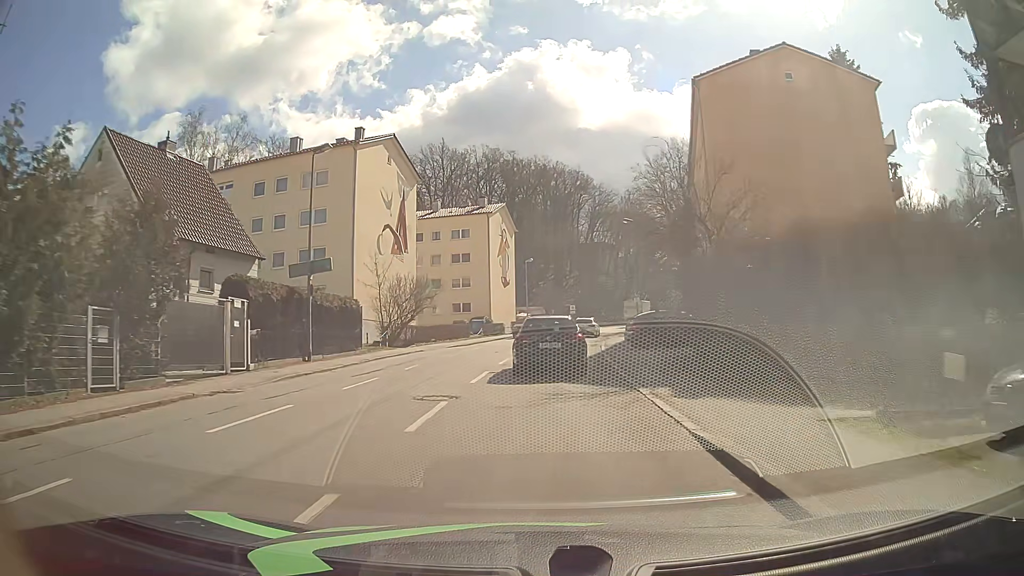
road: tertiary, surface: asphalt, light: Day
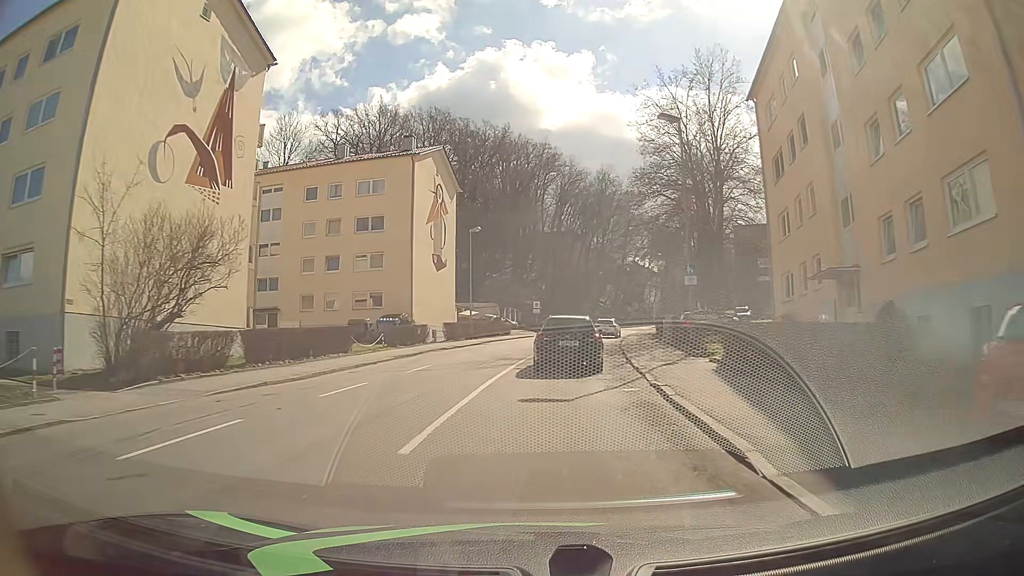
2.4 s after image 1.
(+0.6, +25.9) m; +3°
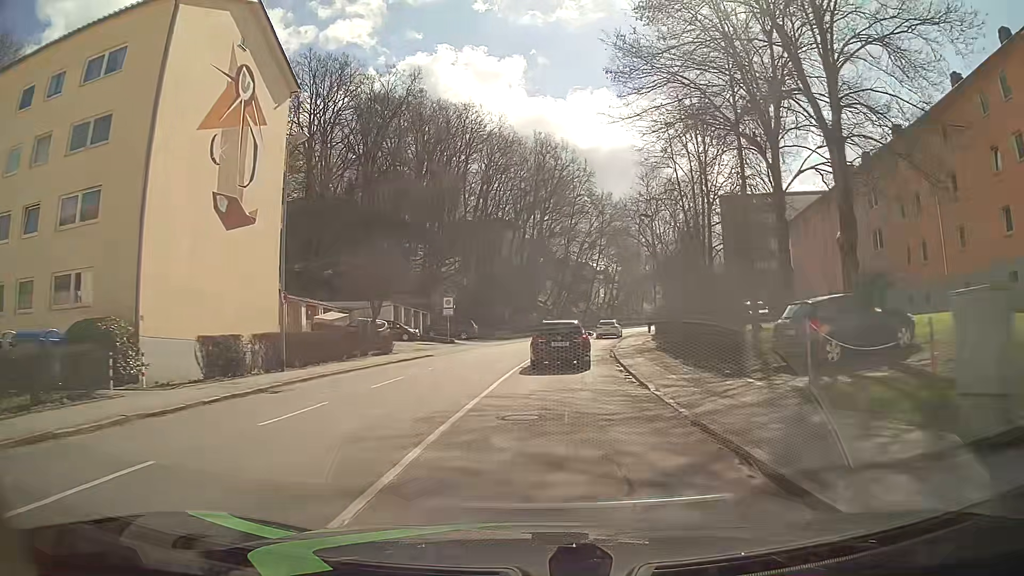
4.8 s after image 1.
(+1.6, +26.9) m; +6°
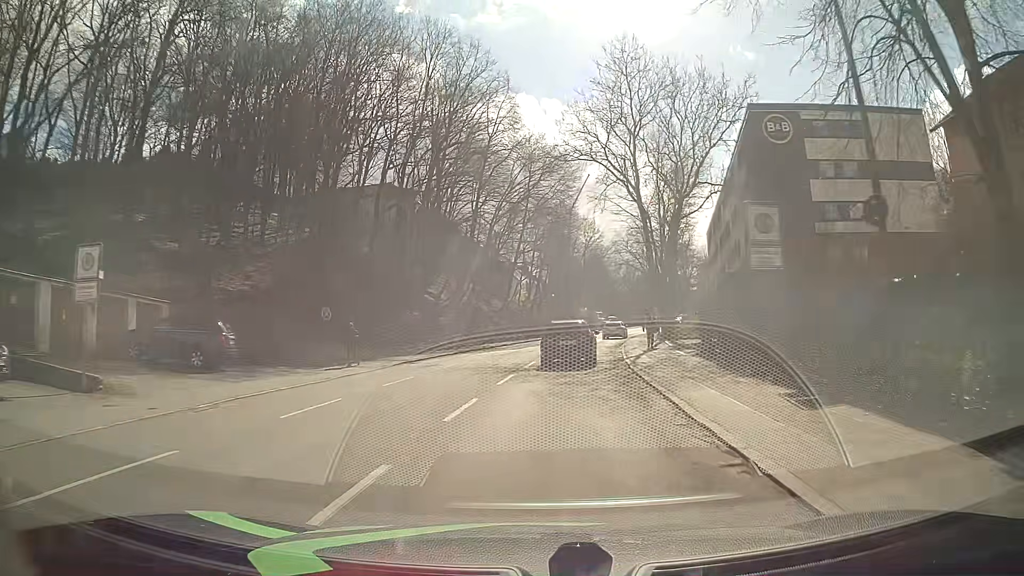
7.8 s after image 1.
(+2.0, +36.0) m; +6°
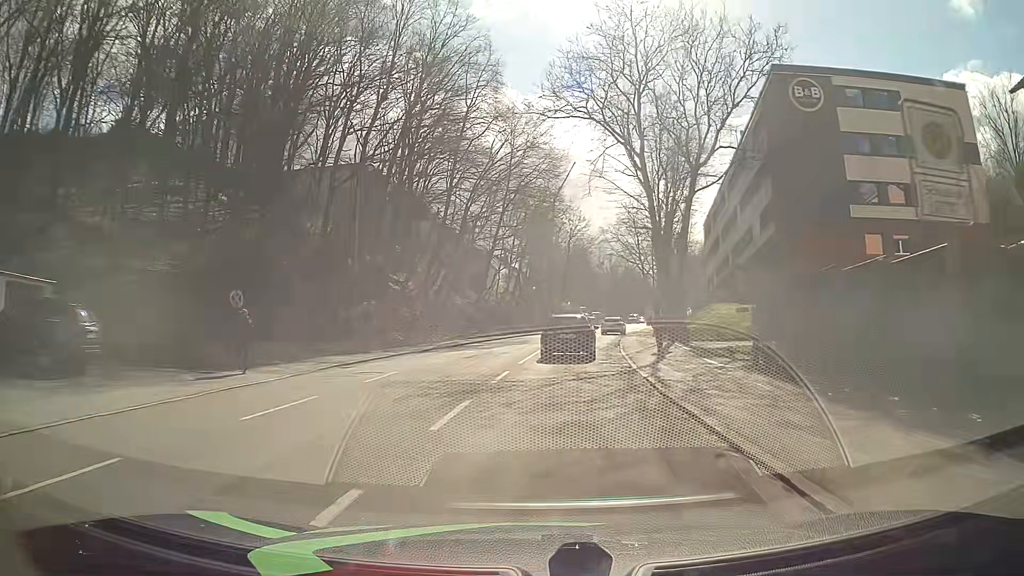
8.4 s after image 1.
(+0.1, +7.3) m; +2°
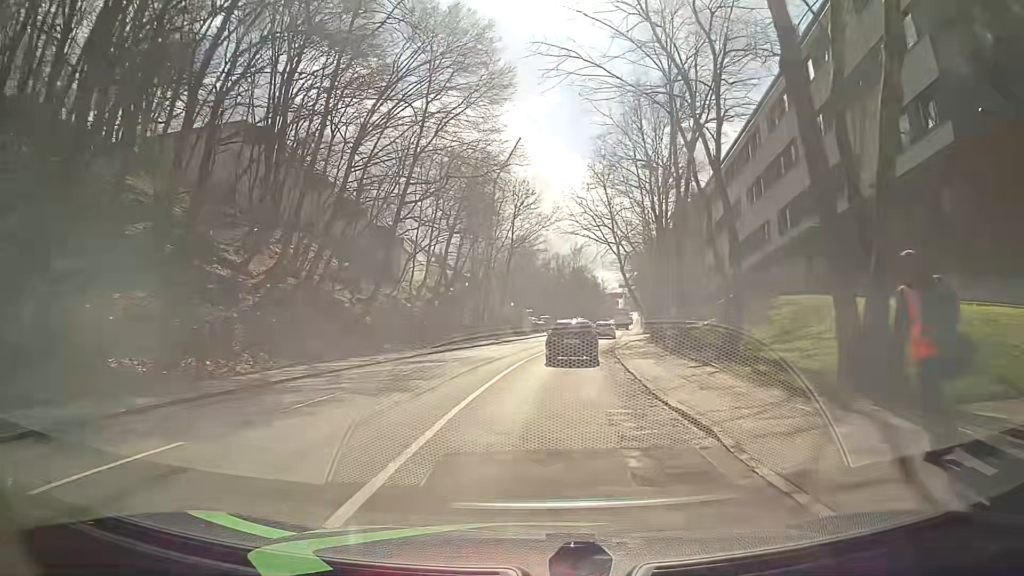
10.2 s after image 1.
(+0.8, +22.5) m; +5°
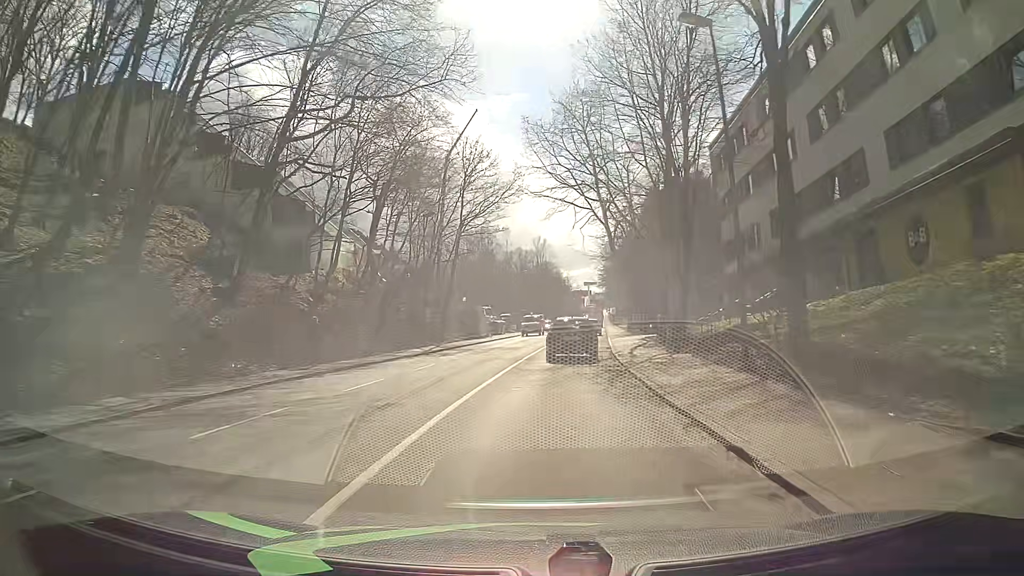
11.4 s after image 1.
(+0.4, +15.4) m; +3°
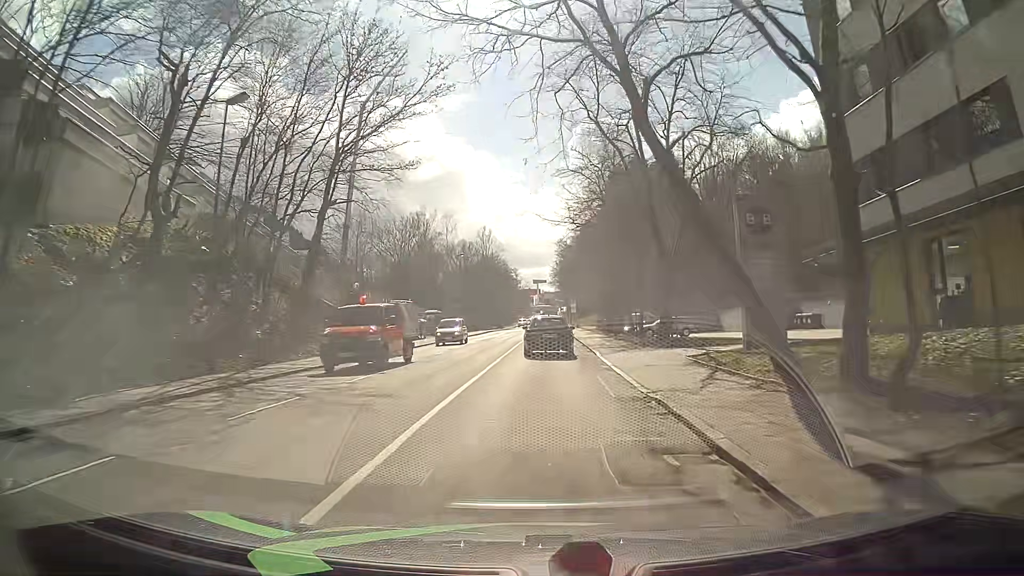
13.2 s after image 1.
(+0.8, +23.0) m; +5°
(0, +10) (0, +20) (0, +30) (0, +40) (+1, +50) (+1, +60) (+1, +70) (+1, +80) (+2, +90) (+2, +100) m
